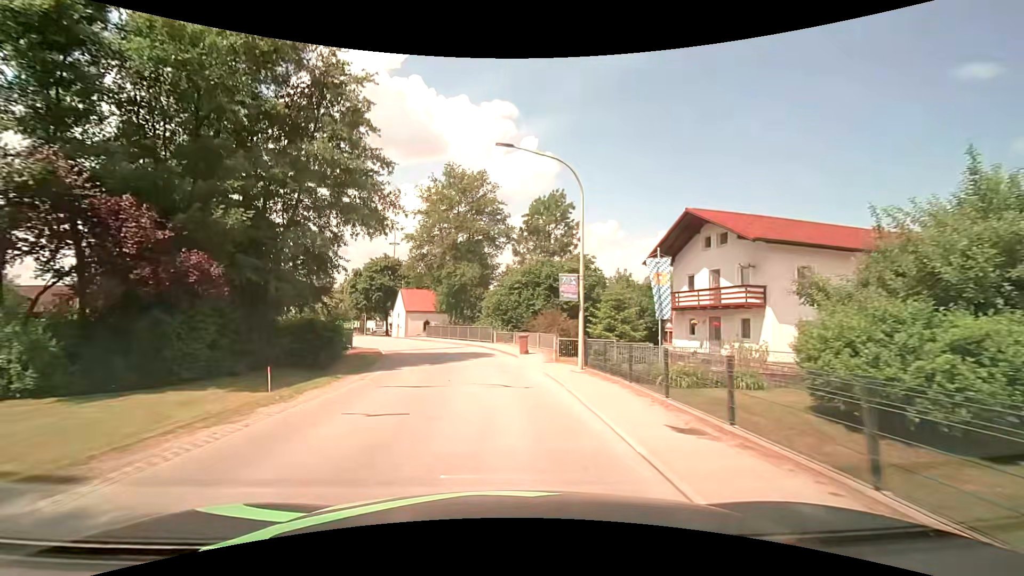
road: tertiary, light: Day
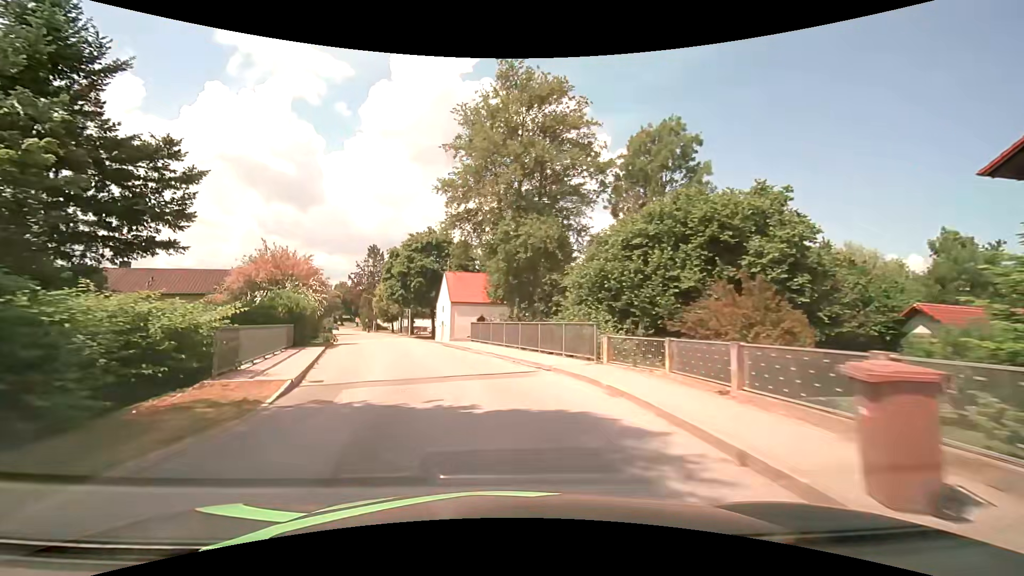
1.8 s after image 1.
(-1.2, +19.7) m; -8°
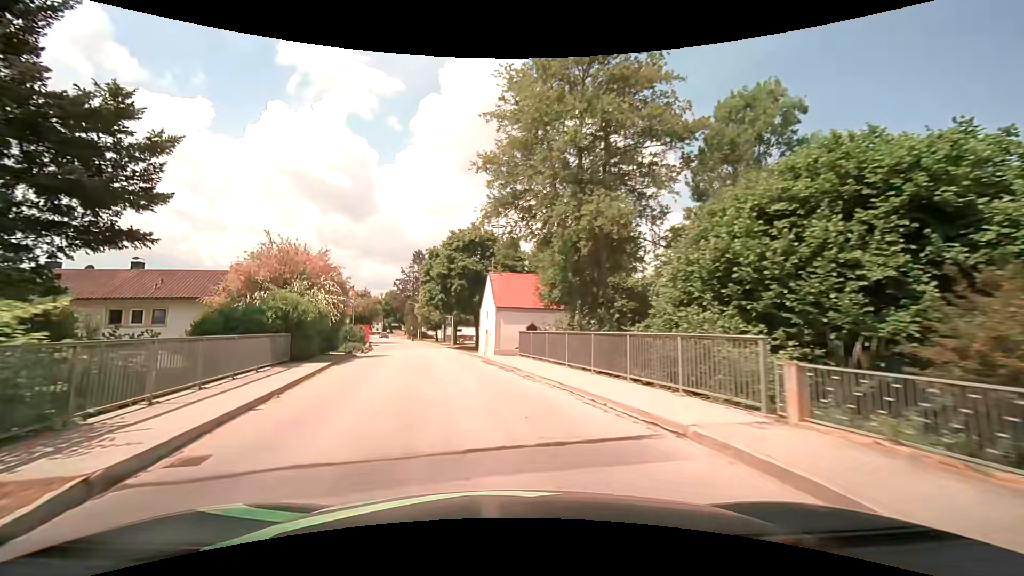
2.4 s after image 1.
(-0.3, +6.6) m; -5°
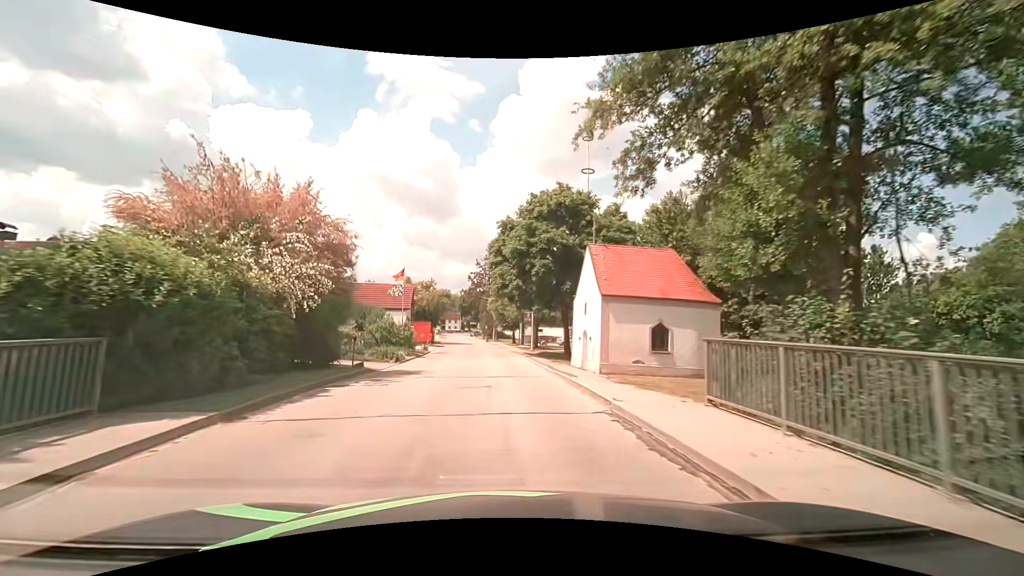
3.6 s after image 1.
(-1.3, +13.1) m; -10°
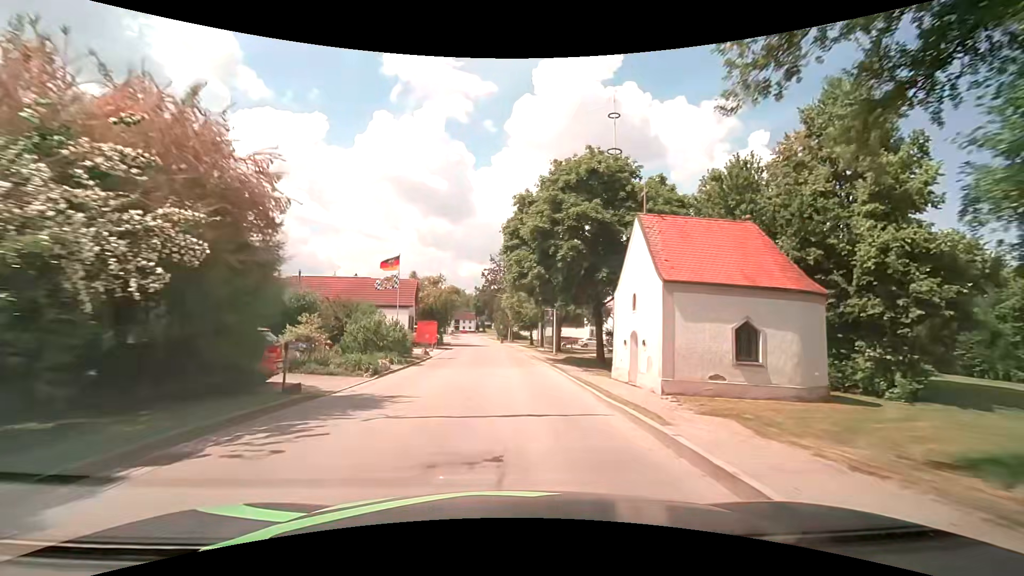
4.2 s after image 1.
(-0.1, +6.7) m; -2°
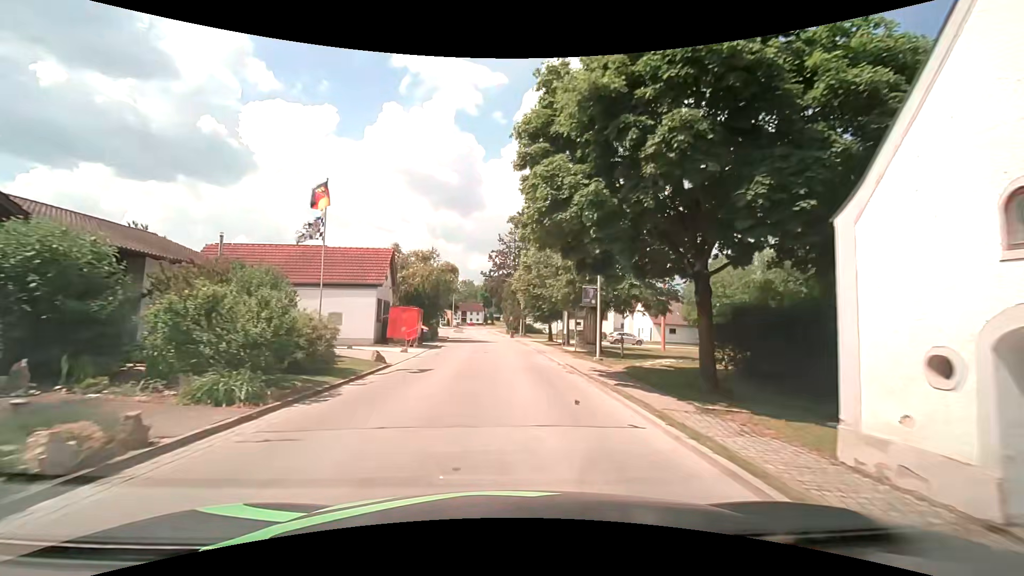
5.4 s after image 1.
(-0.3, +13.6) m; -2°
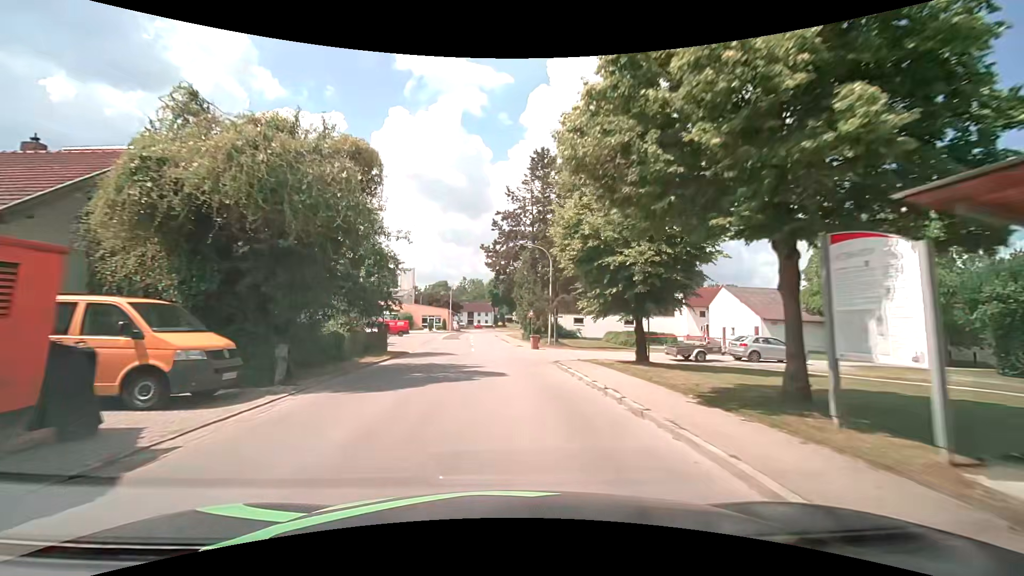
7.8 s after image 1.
(-0.1, +28.4) m; 0°
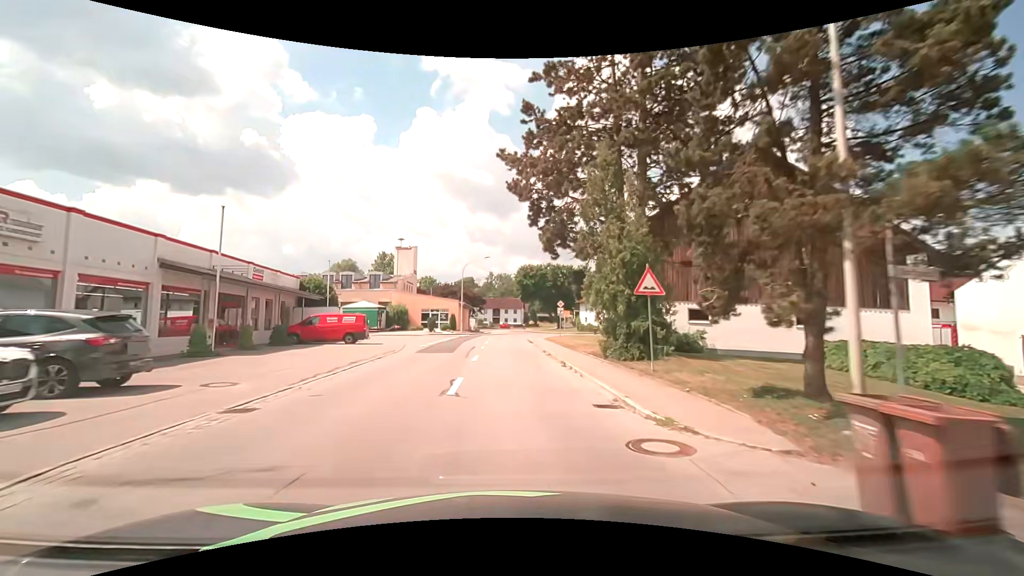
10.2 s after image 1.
(-1.2, +28.7) m; -4°
